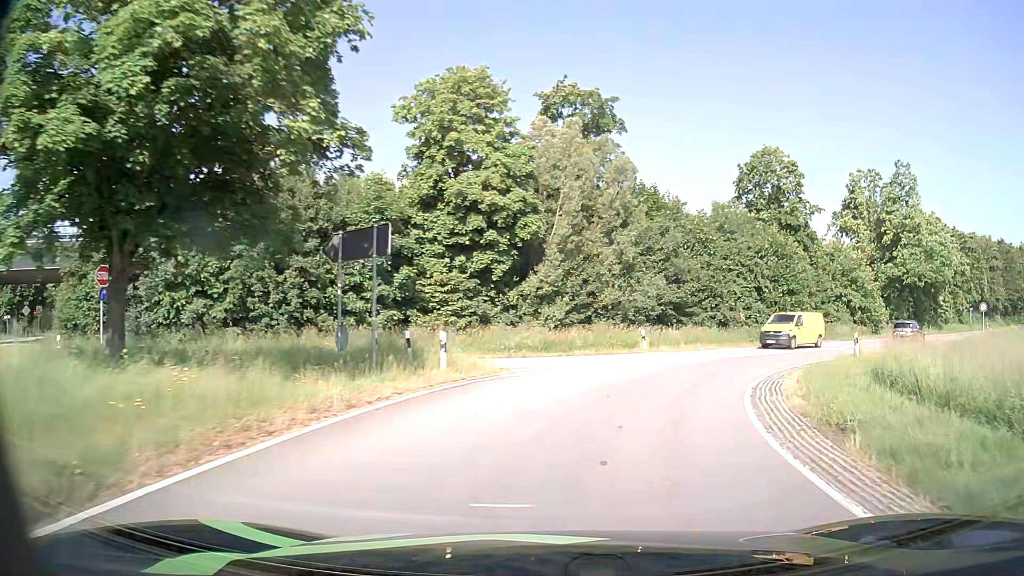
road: primary_link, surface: asphalt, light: Day
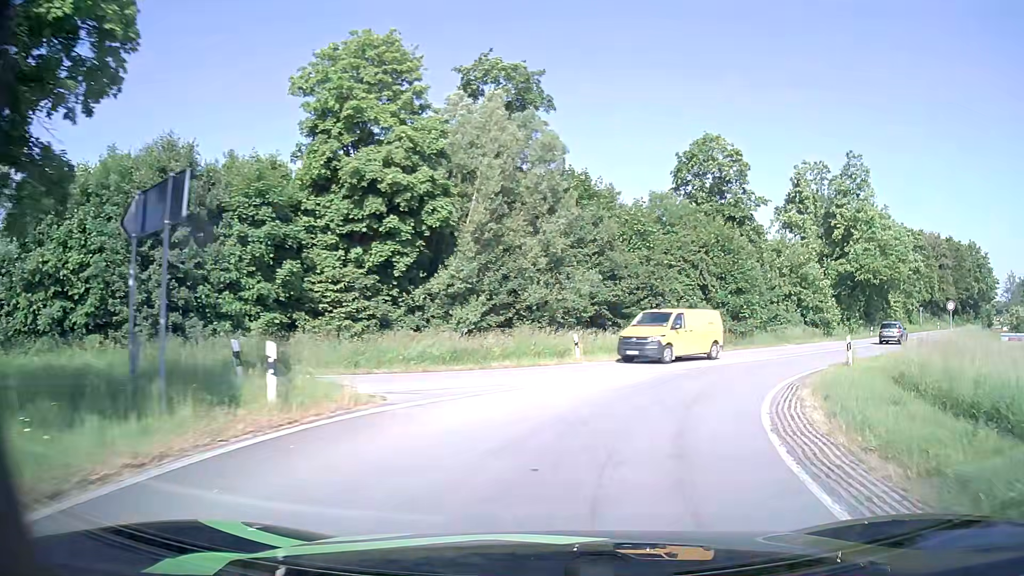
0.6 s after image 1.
(+0.3, +5.7) m; +6°
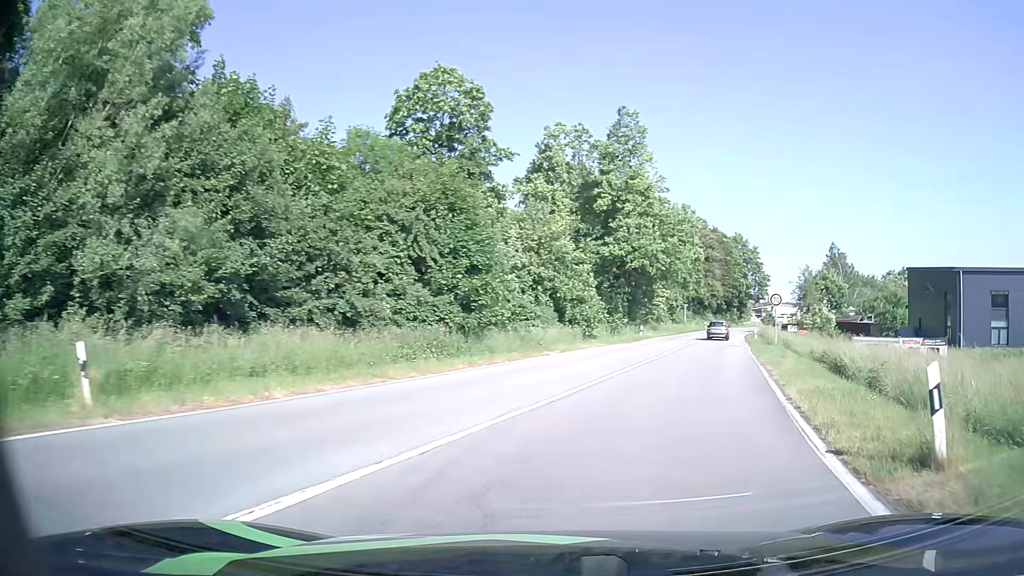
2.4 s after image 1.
(+3.1, +15.7) m; +24°
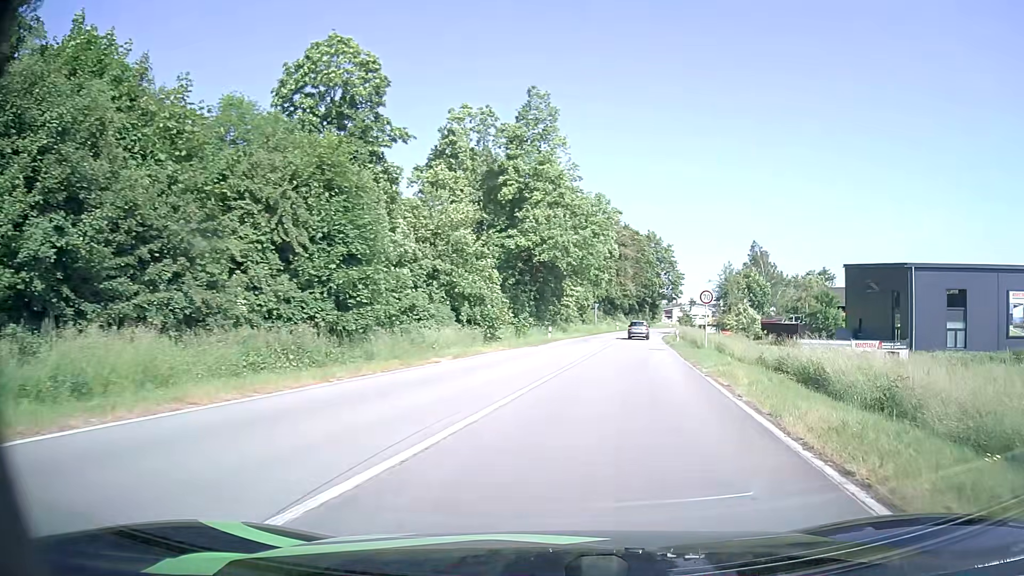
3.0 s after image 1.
(+0.4, +5.2) m; +8°
